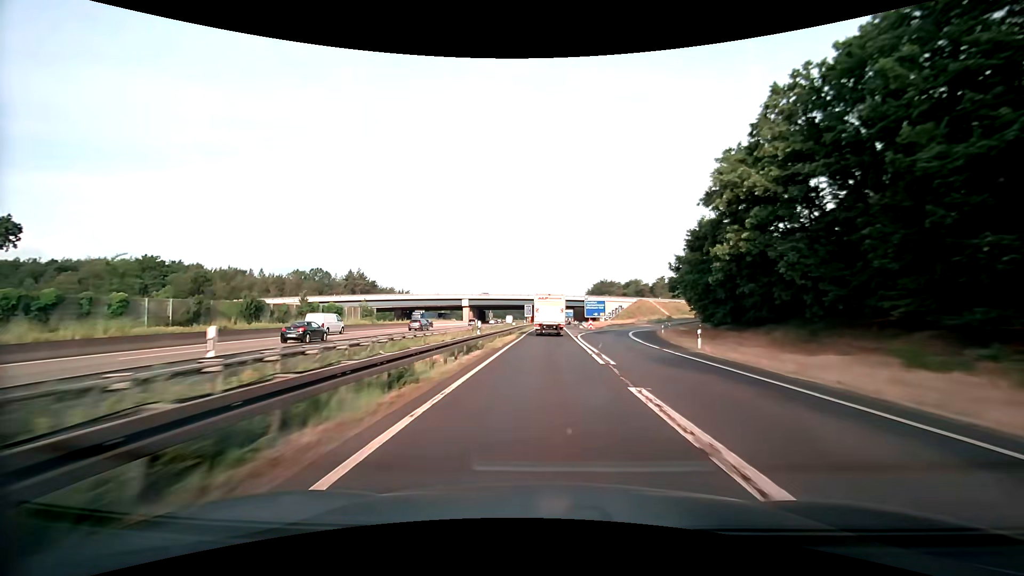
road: motorway_link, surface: asphalt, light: Day
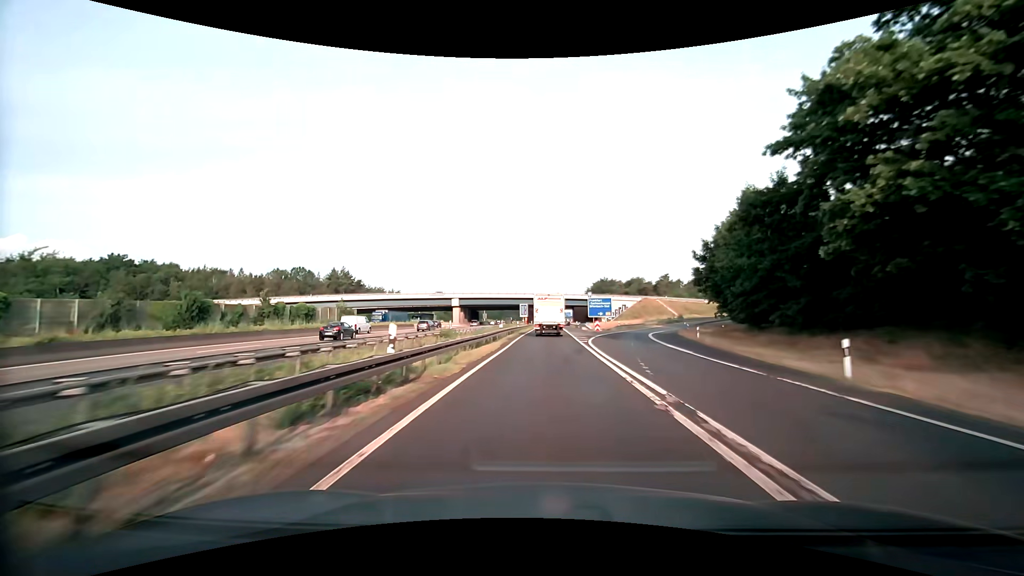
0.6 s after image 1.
(+0.1, +12.5) m; +1°
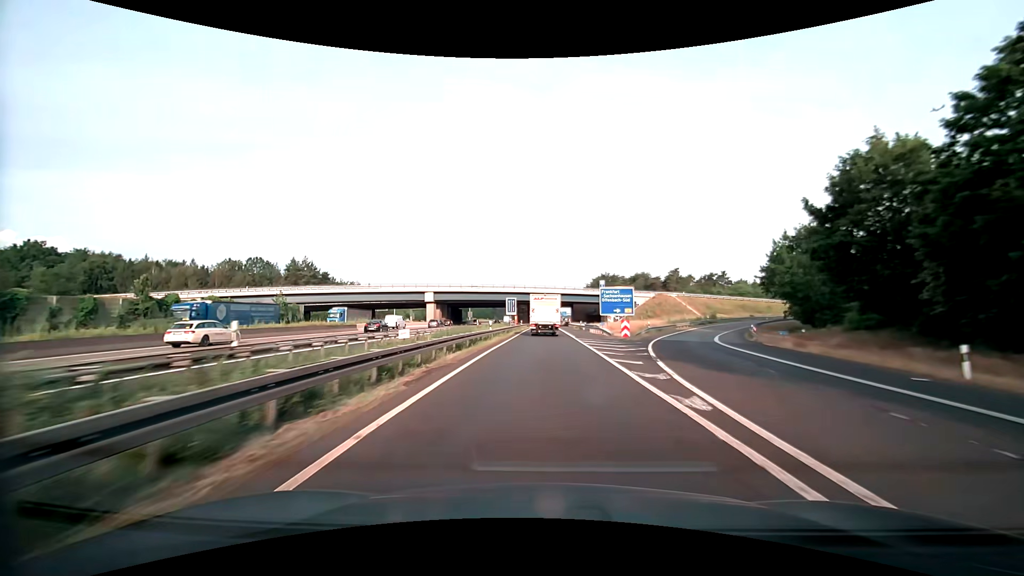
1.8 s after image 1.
(+0.1, +25.1) m; 0°
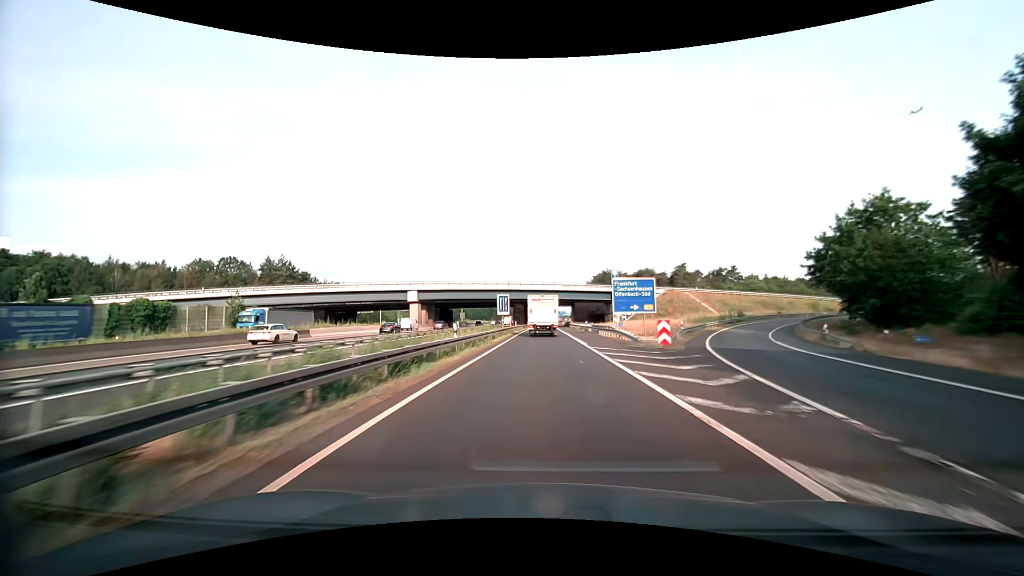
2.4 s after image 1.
(+0.1, +12.6) m; 0°
(0, +10) (0, +20) (0, +30) (0, +40) (0, +50) (0, +60) (0, +70) (0, +80) (0, +90) (0, +100) m
